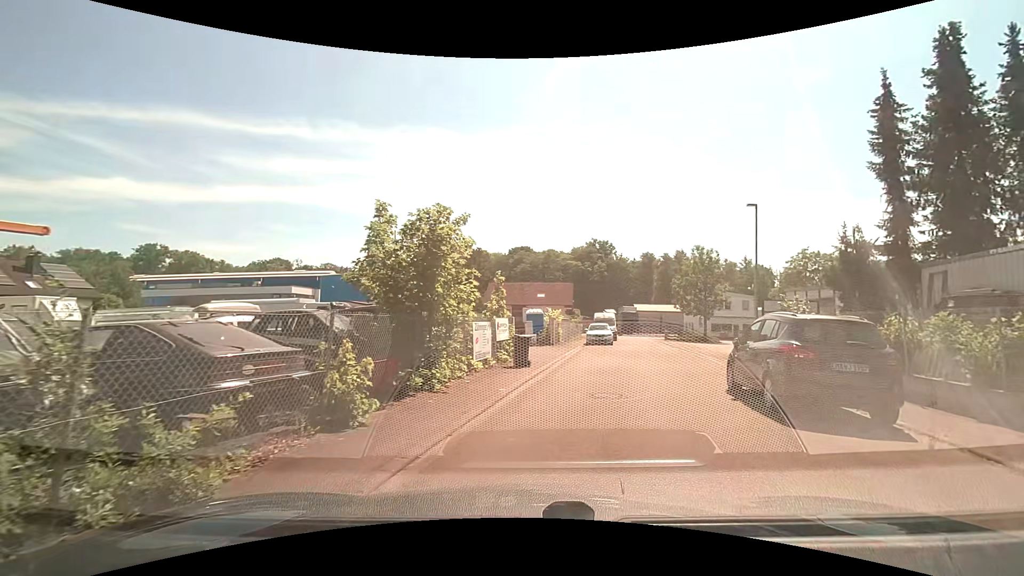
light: Day
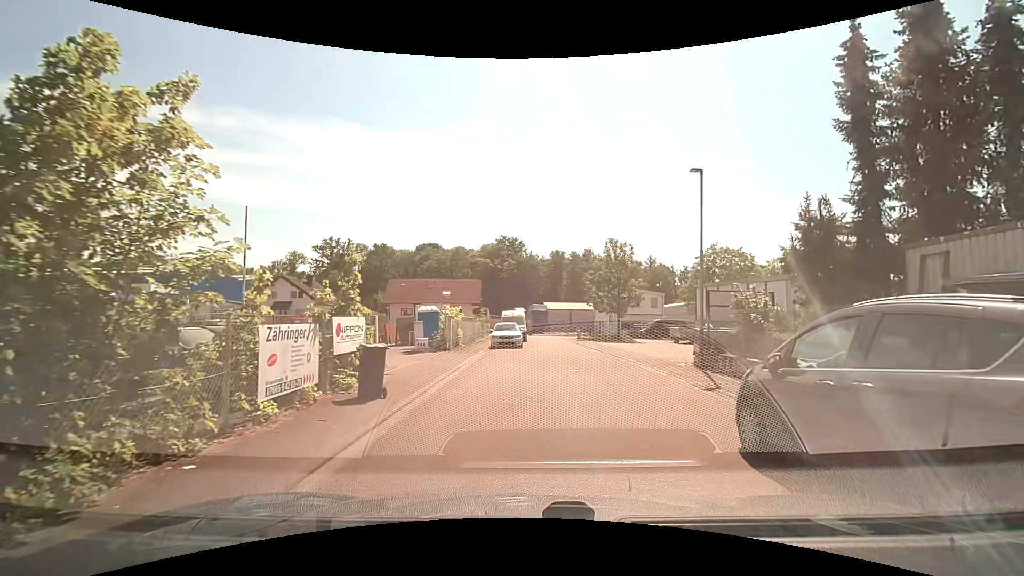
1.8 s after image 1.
(+0.6, +5.8) m; +10°
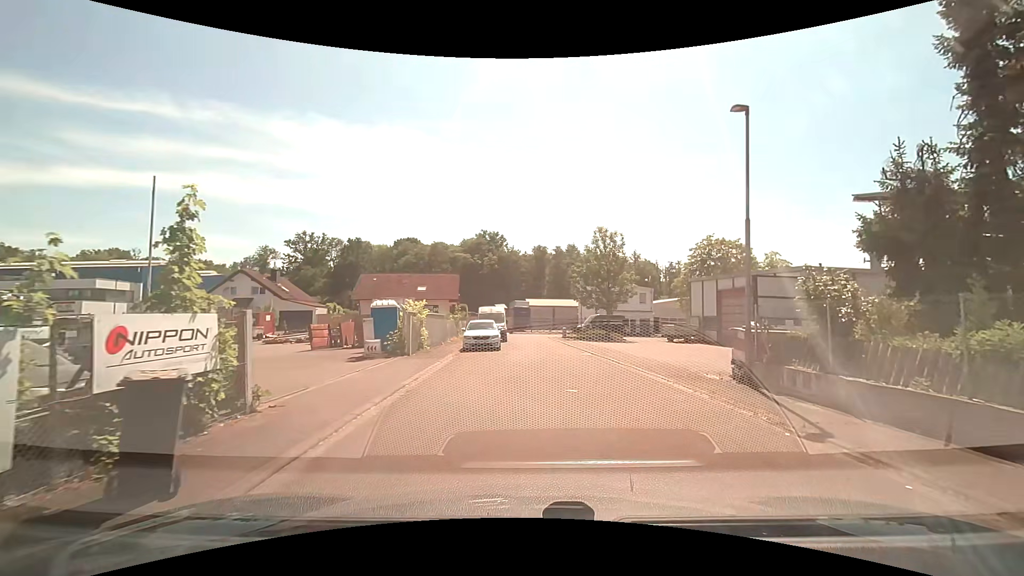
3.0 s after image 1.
(0.0, +4.8) m; +1°
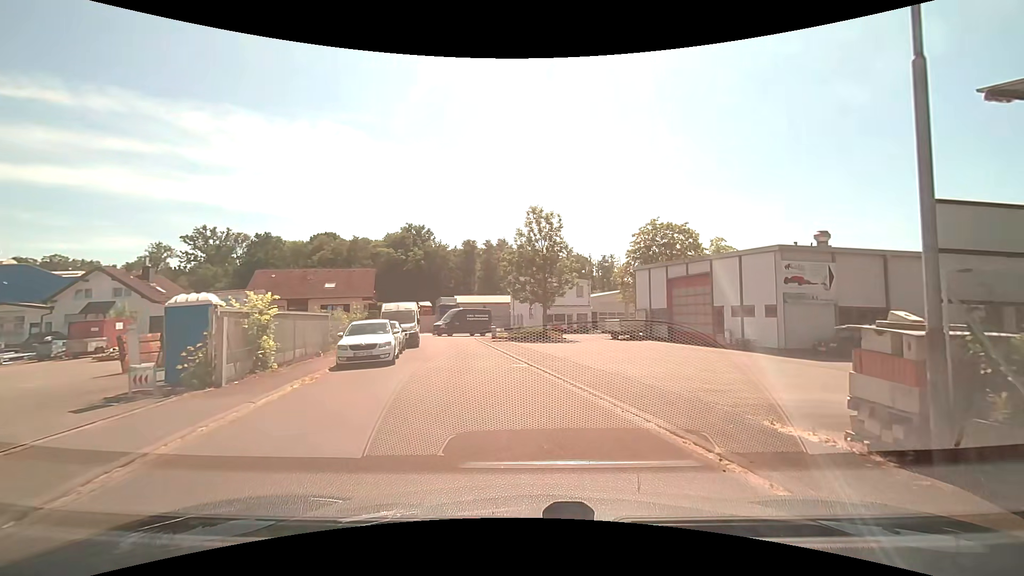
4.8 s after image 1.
(+0.6, +7.4) m; +9°
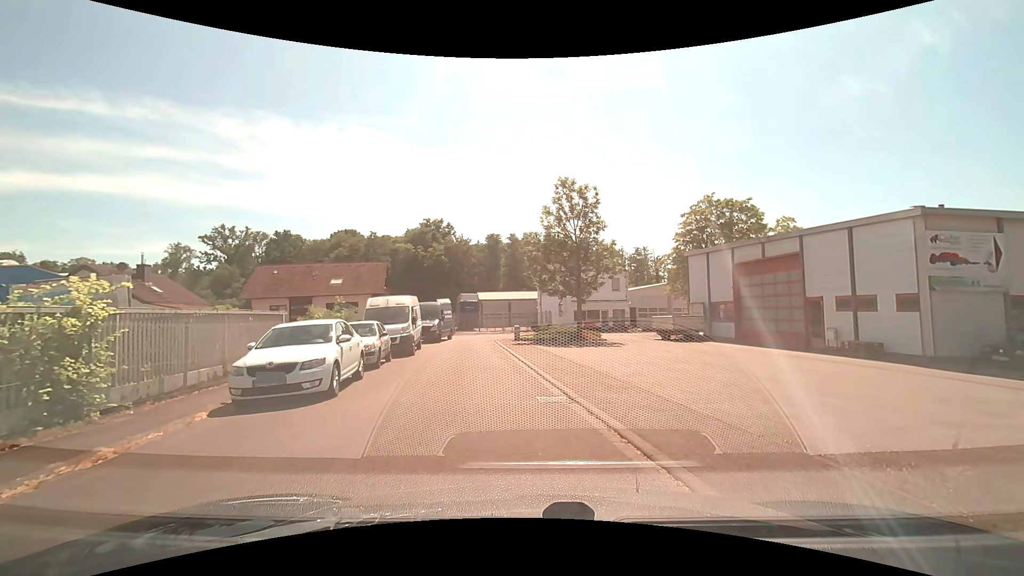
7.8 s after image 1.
(-0.1, +6.6) m; -3°
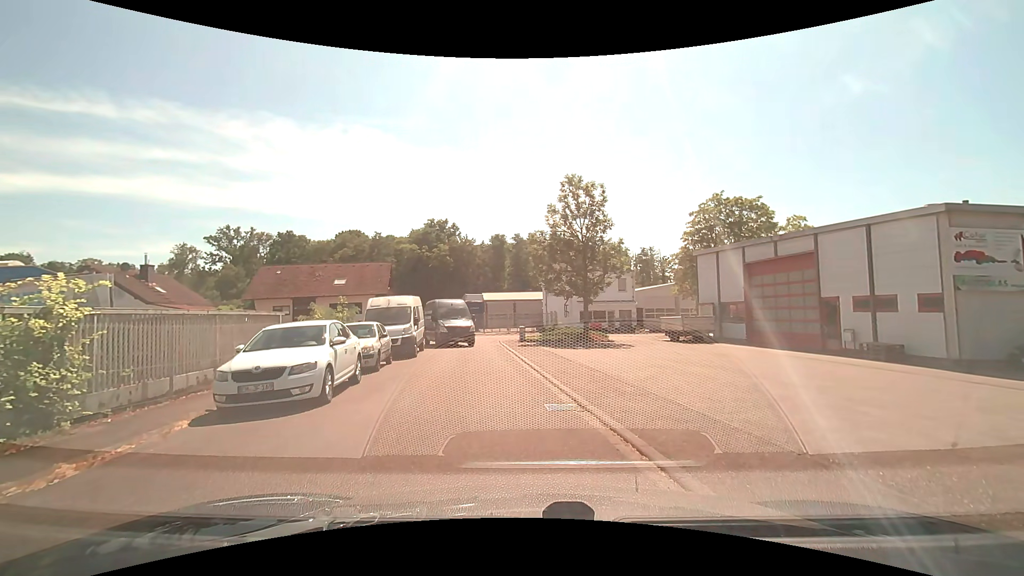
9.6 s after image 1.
(0.0, +0.7) m; 0°
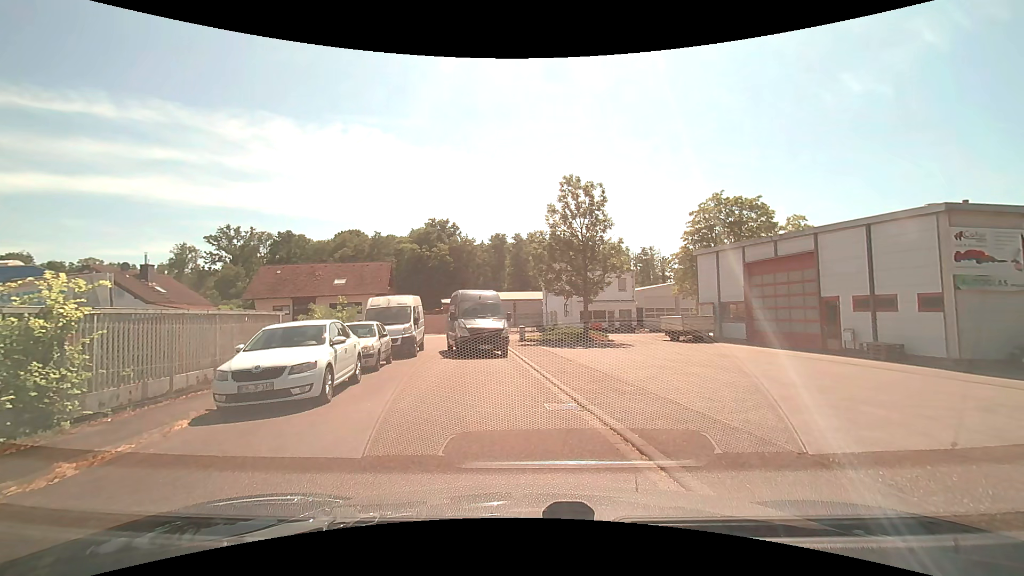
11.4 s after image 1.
(0.0, +0.1) m; 0°
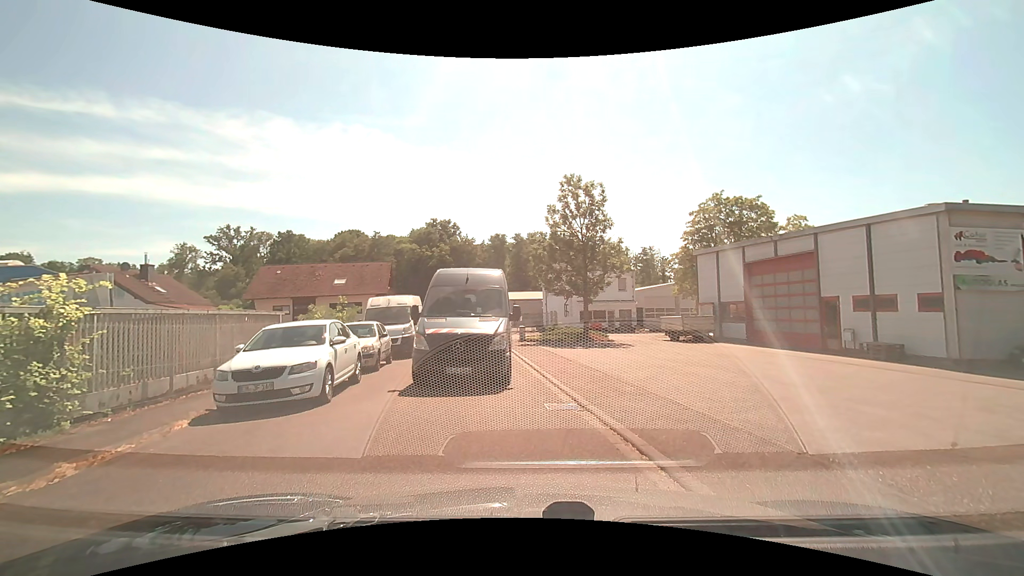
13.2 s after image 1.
(0.0, 0.0) m; 0°
